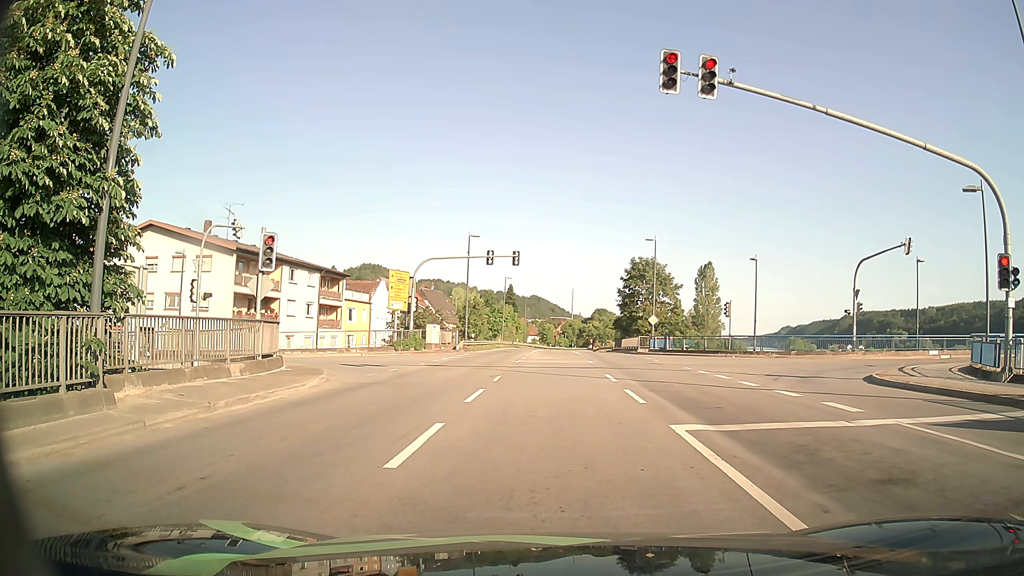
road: primary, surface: asphalt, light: Day
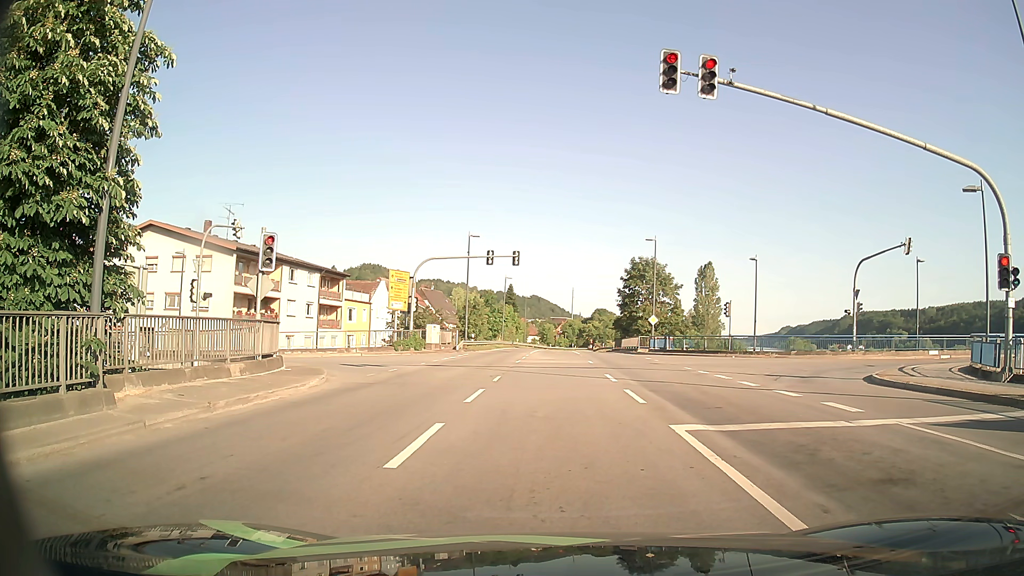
(0.0, 0.0) m; 0°
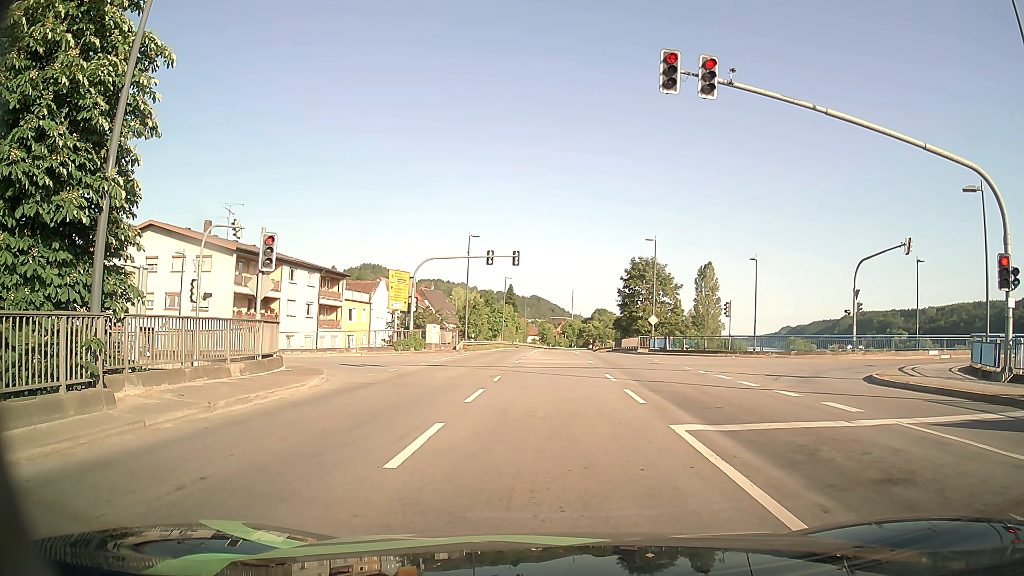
(0.0, 0.0) m; 0°
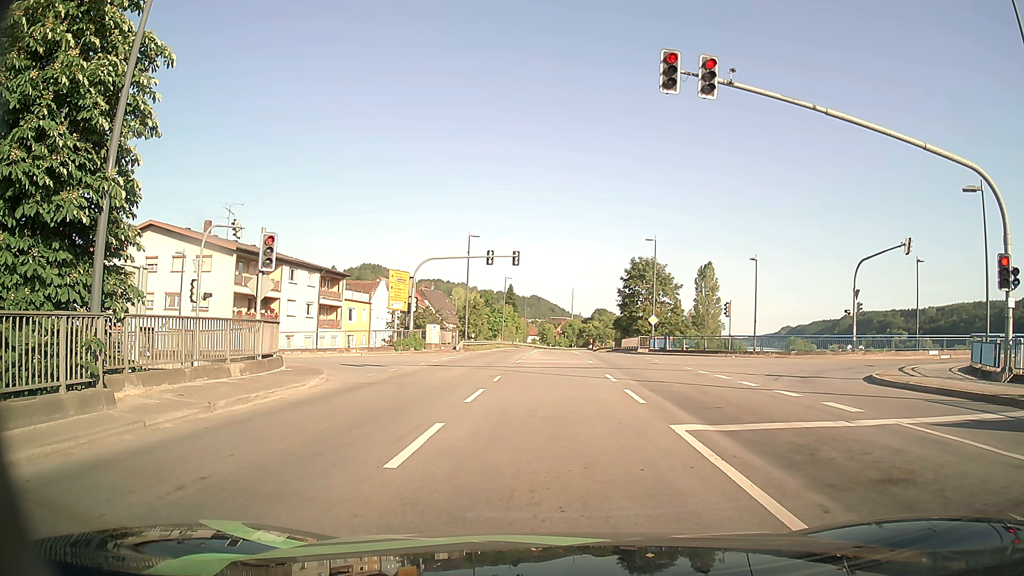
(0.0, 0.0) m; 0°
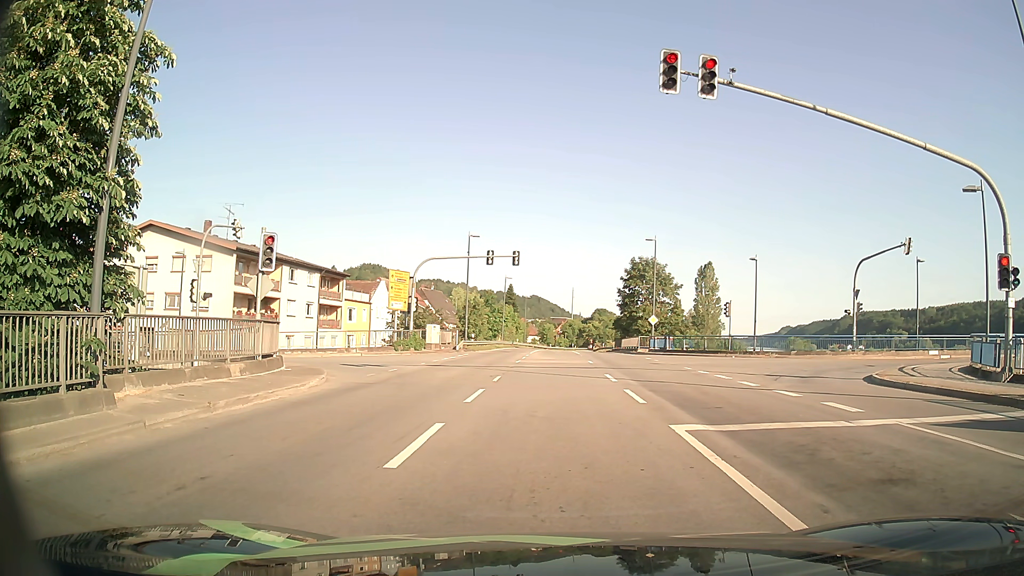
(0.0, 0.0) m; 0°
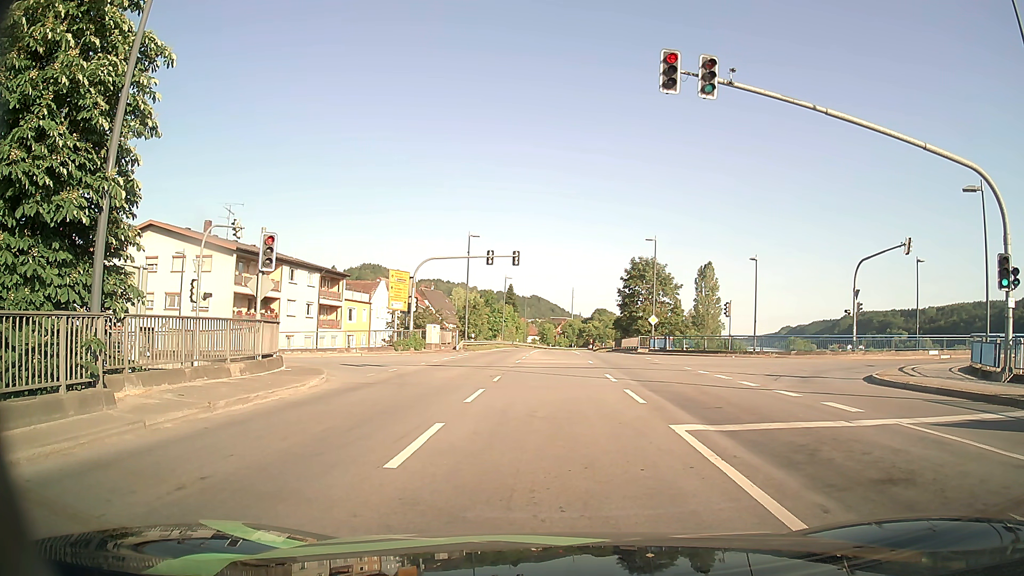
(0.0, 0.0) m; 0°
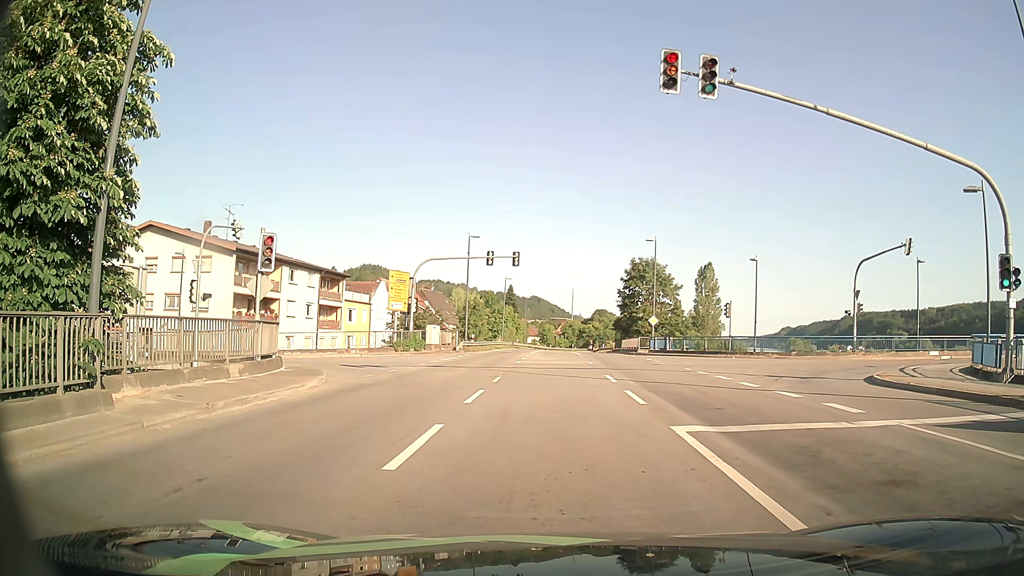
(0.0, 0.0) m; 0°
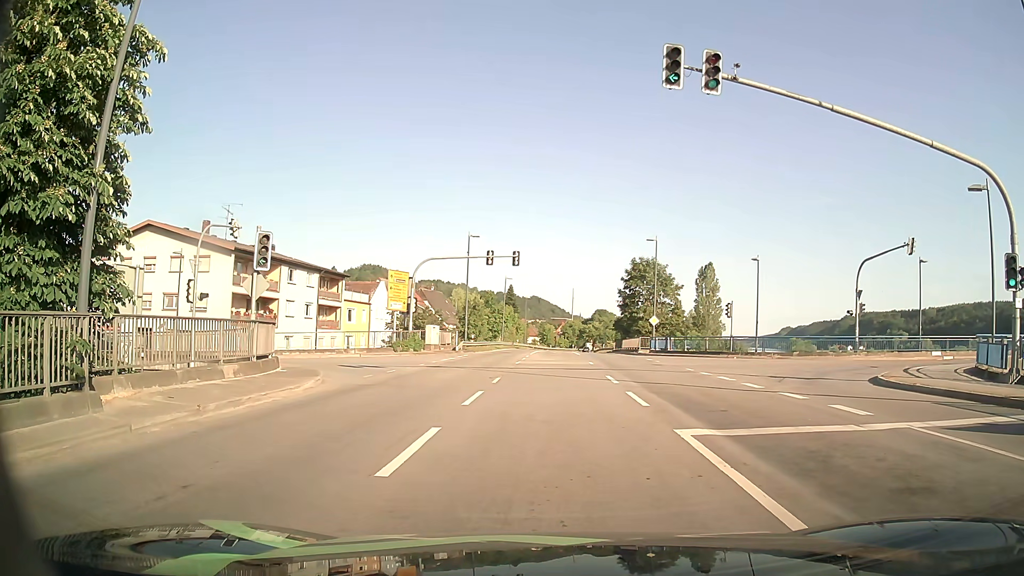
(0.0, +0.3) m; 0°
(0, +10) (0, +20) (-3, +29) (-11, +35) (-21, +36) (-31, +36) (-41, +35) (-51, +35) (-61, +36) (-71, +36) m
